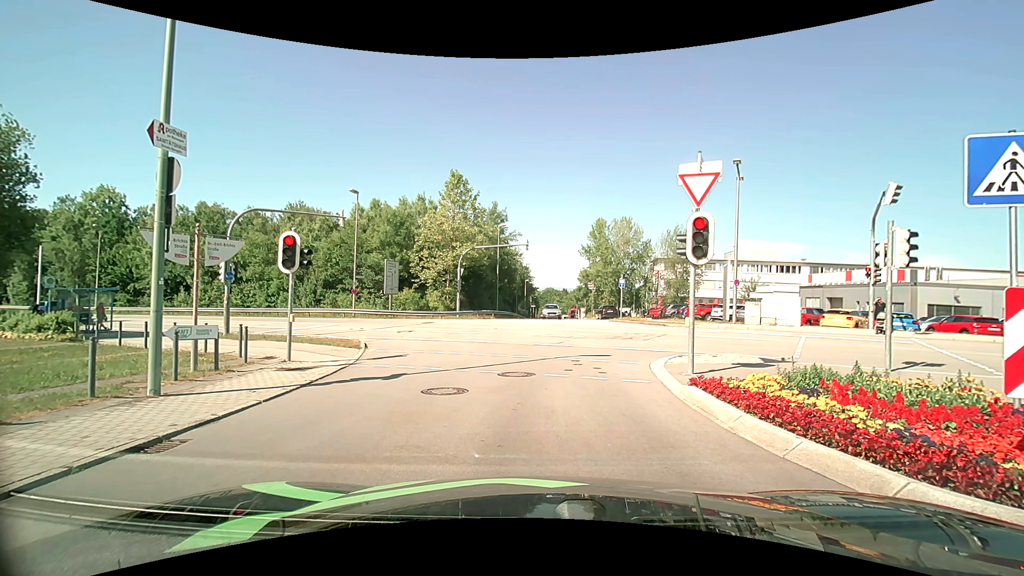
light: Day
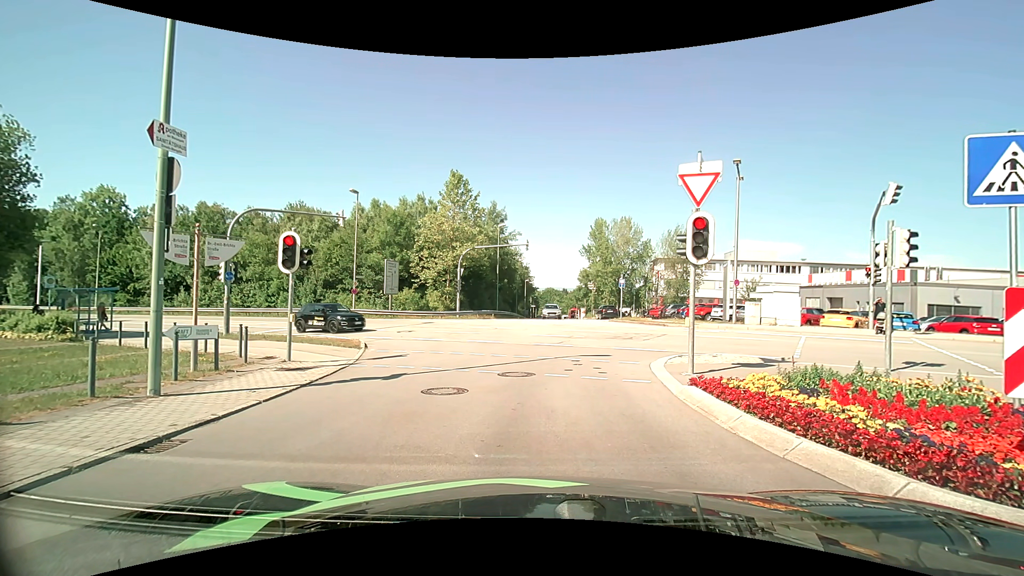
(0.0, 0.0) m; 0°
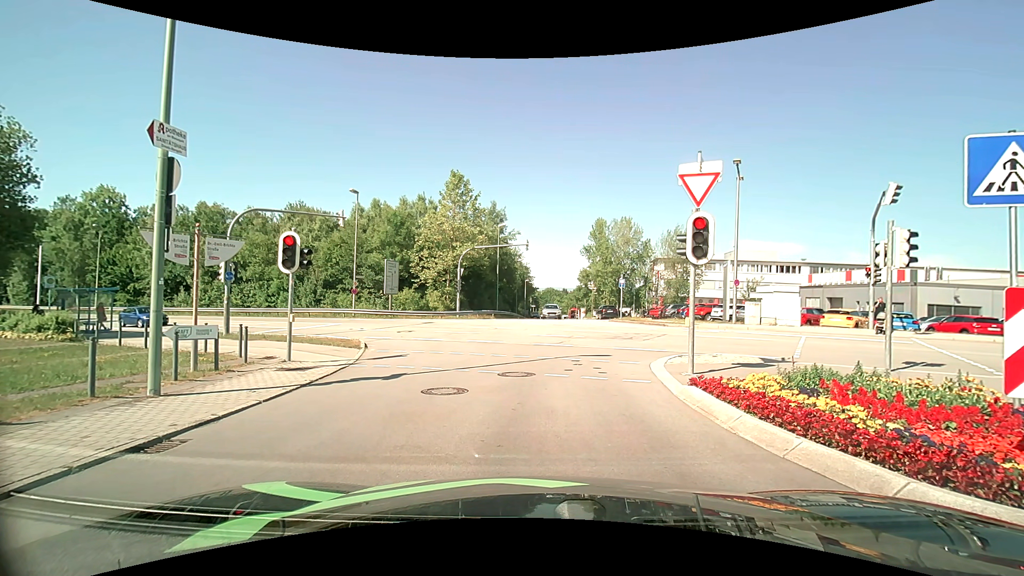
(0.0, 0.0) m; 0°
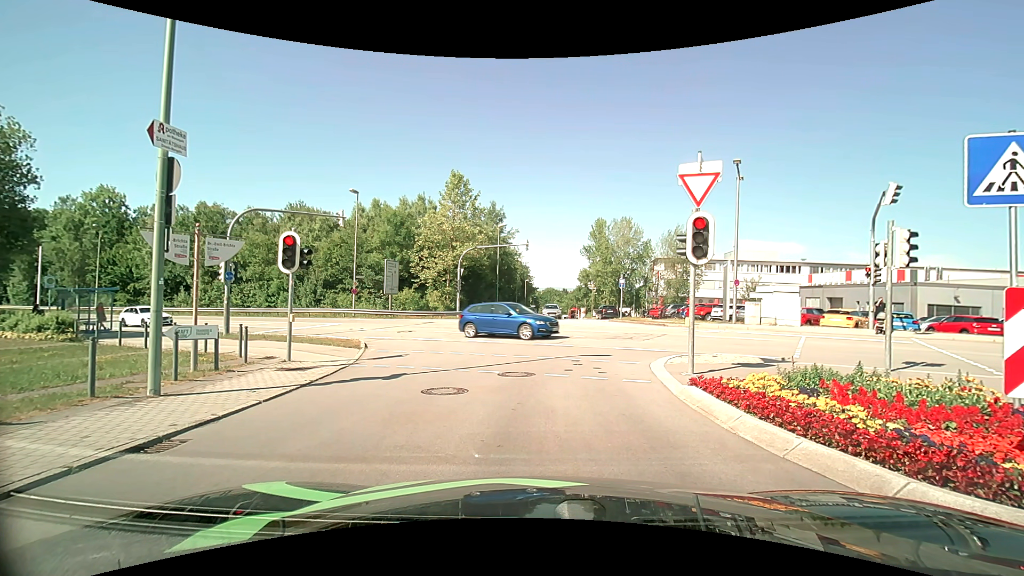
(0.0, 0.0) m; 0°
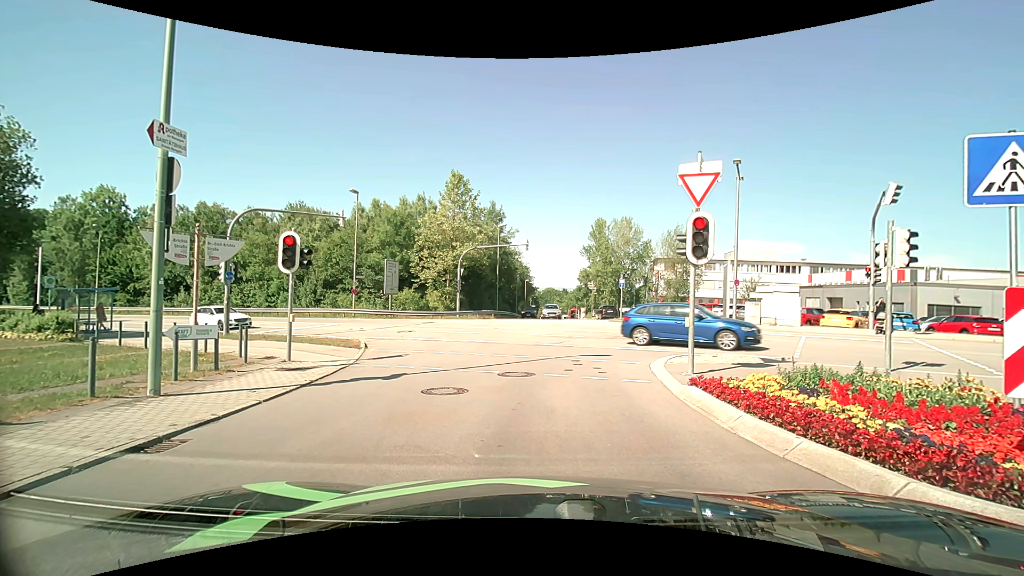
(0.0, 0.0) m; 0°
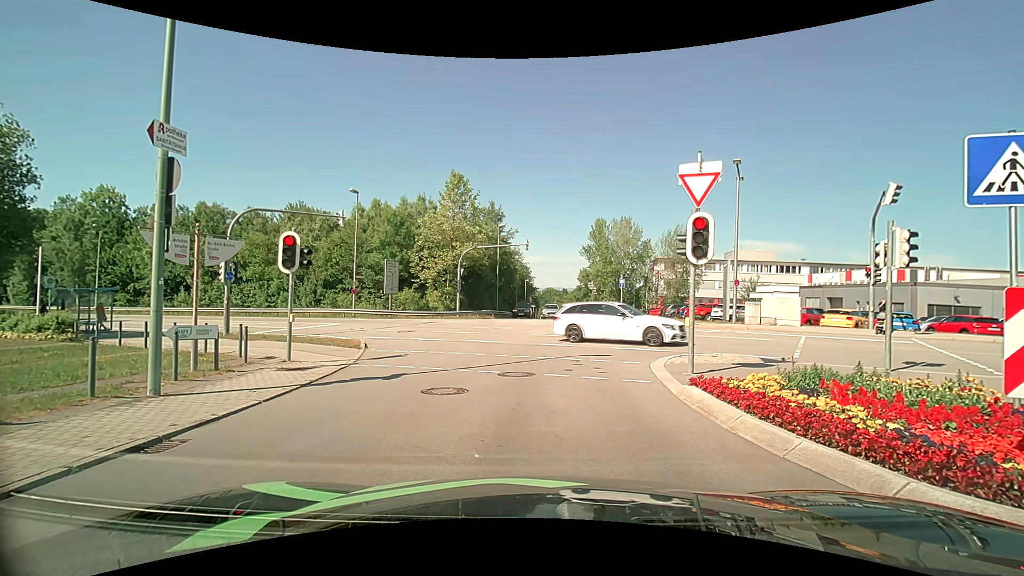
(0.0, 0.0) m; 0°
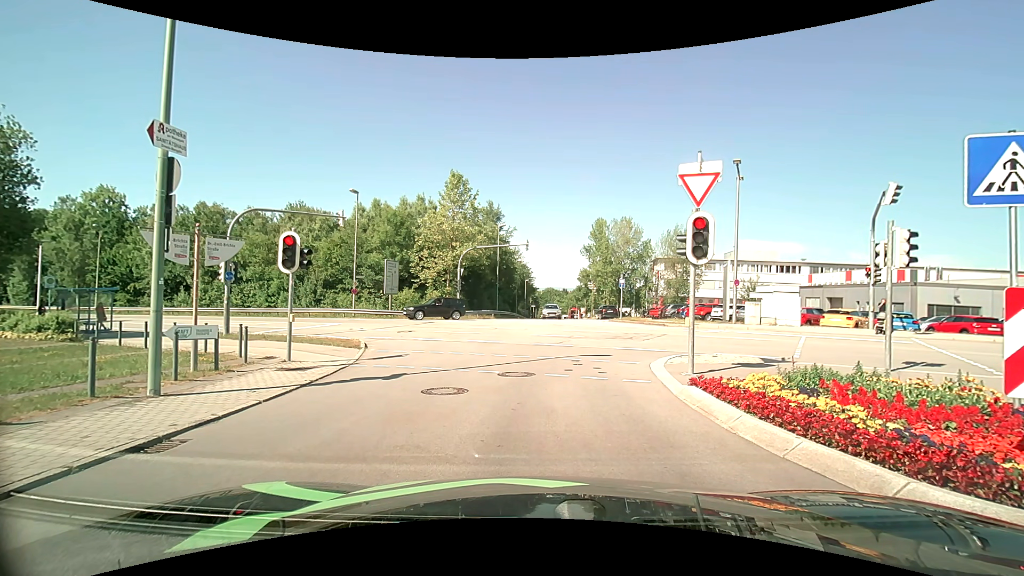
(0.0, 0.0) m; 0°
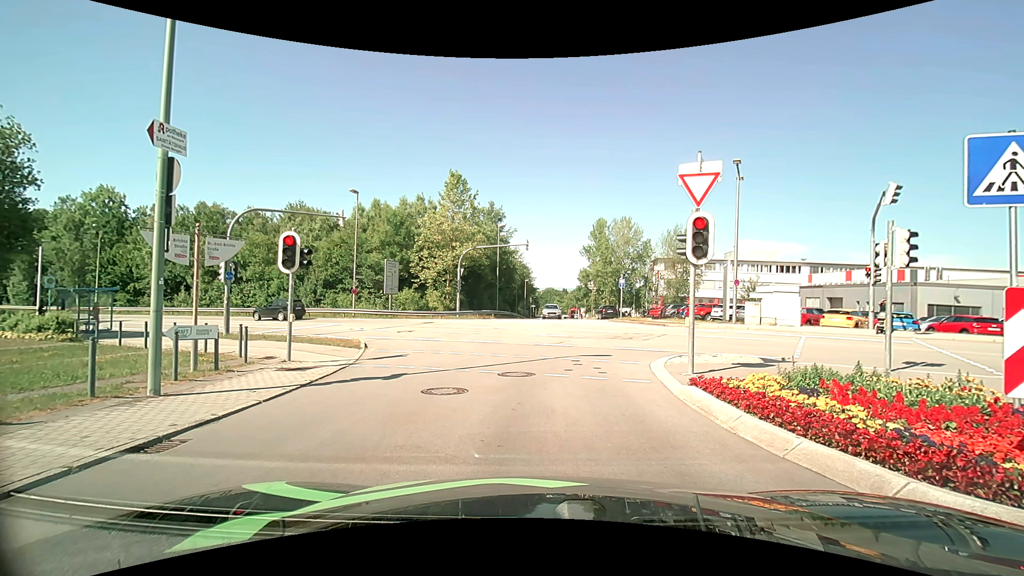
(0.0, 0.0) m; 0°
(0, +10) (-1, +20) (-4, +29) (-12, +36) (-20, +41) (-29, +45) (-39, +49) (-48, +53) (-57, +56) (-67, +59) m
